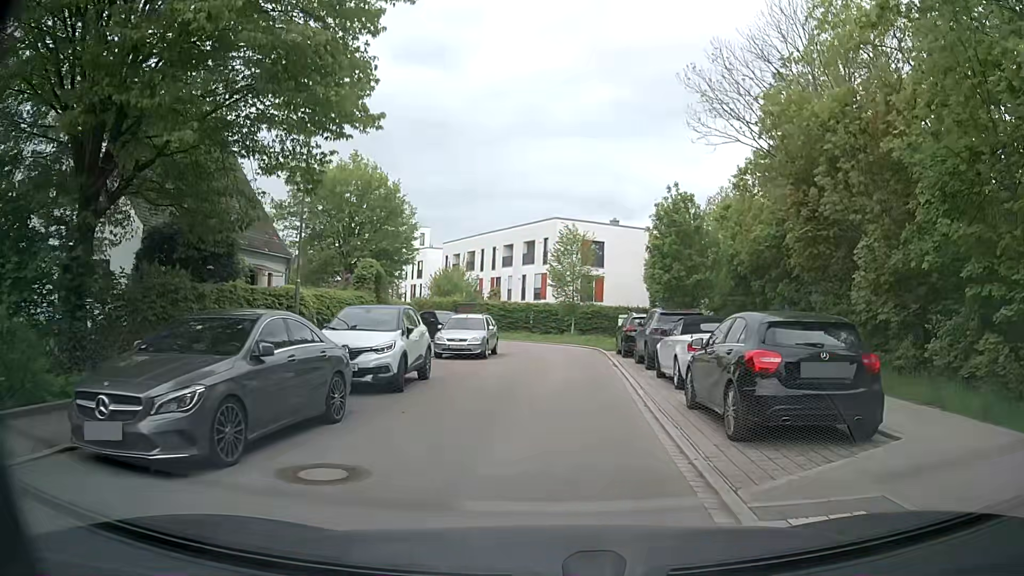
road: residential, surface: asphalt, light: Day
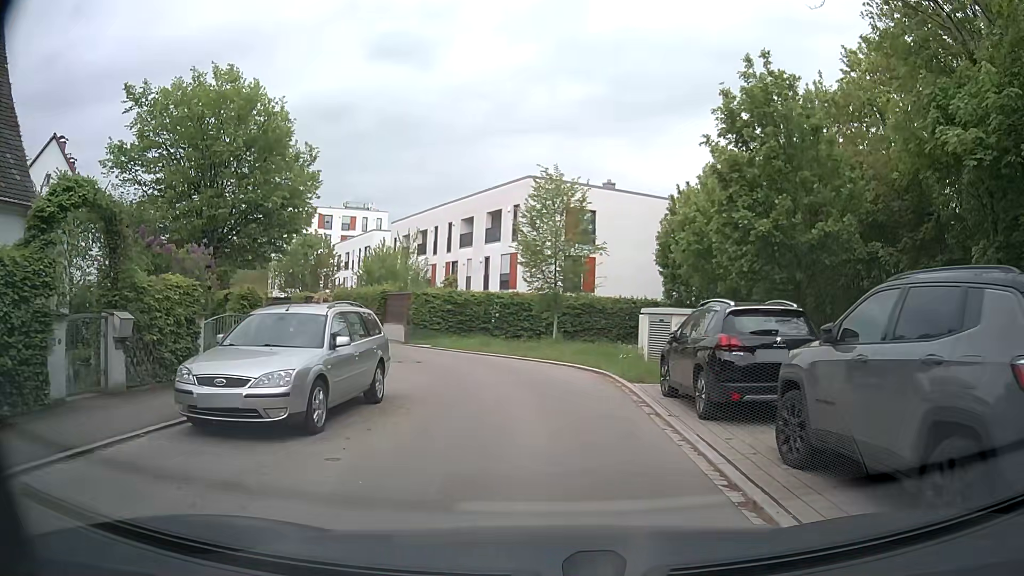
(+0.4, +14.8) m; +2°
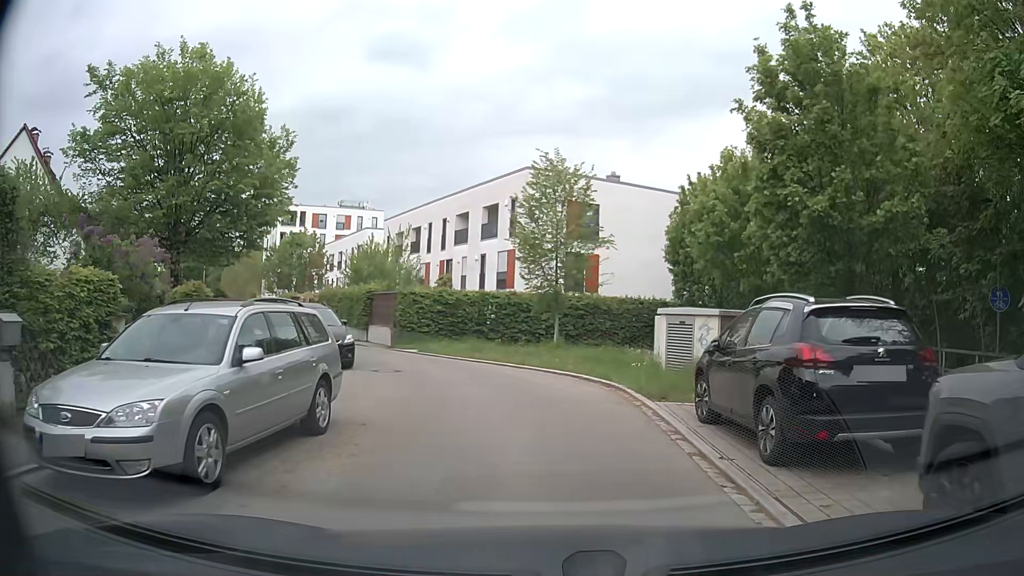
(0.0, +2.7) m; +1°
(0, +10) (-3, +20) (-8, +28) (-14, +36) (-20, +44) (-26, +52) (-32, +61) (-38, +68) (-44, +76) (-51, +83) m
